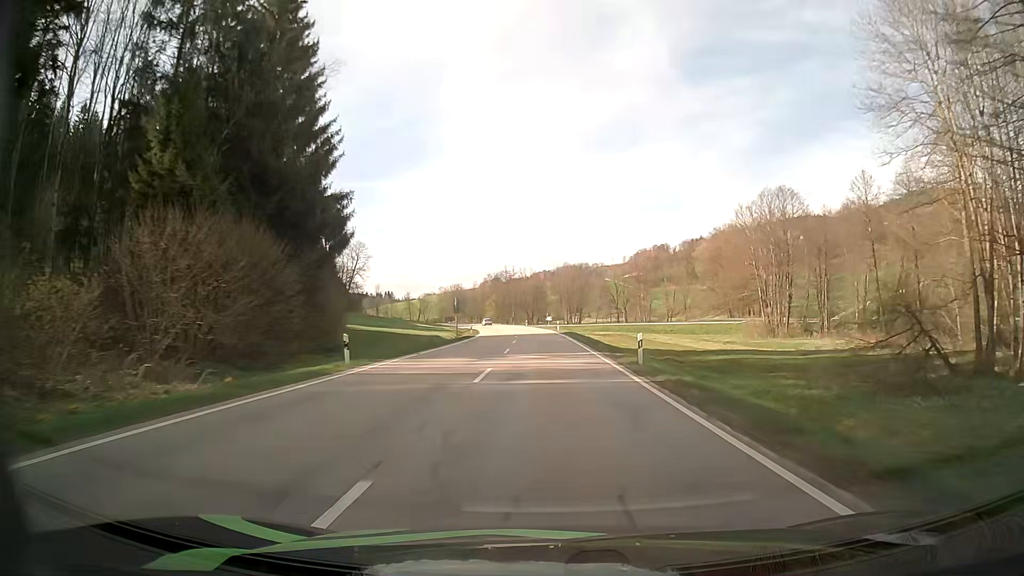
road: secondary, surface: asphalt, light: Day
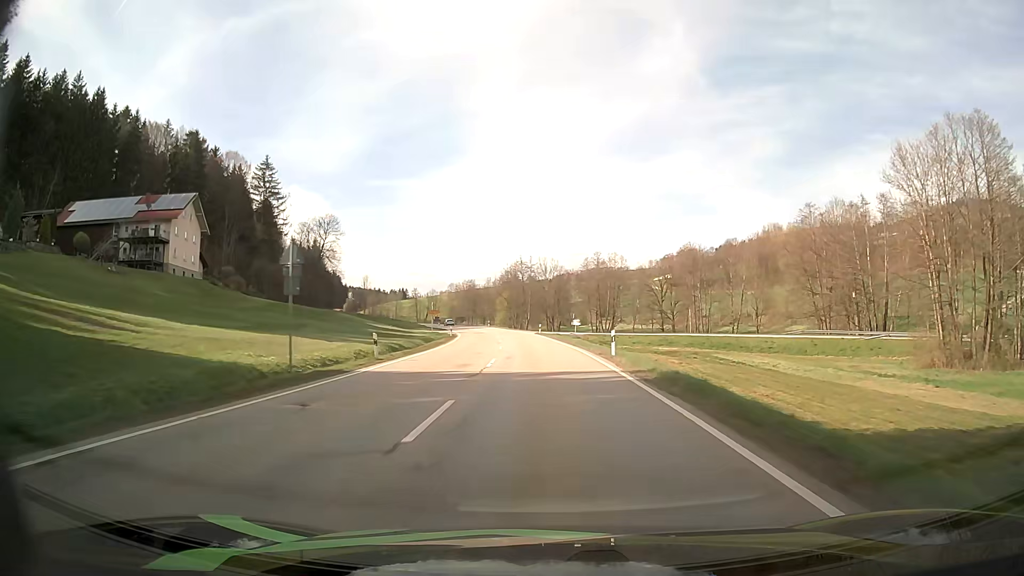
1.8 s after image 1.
(-0.6, +44.1) m; -2°
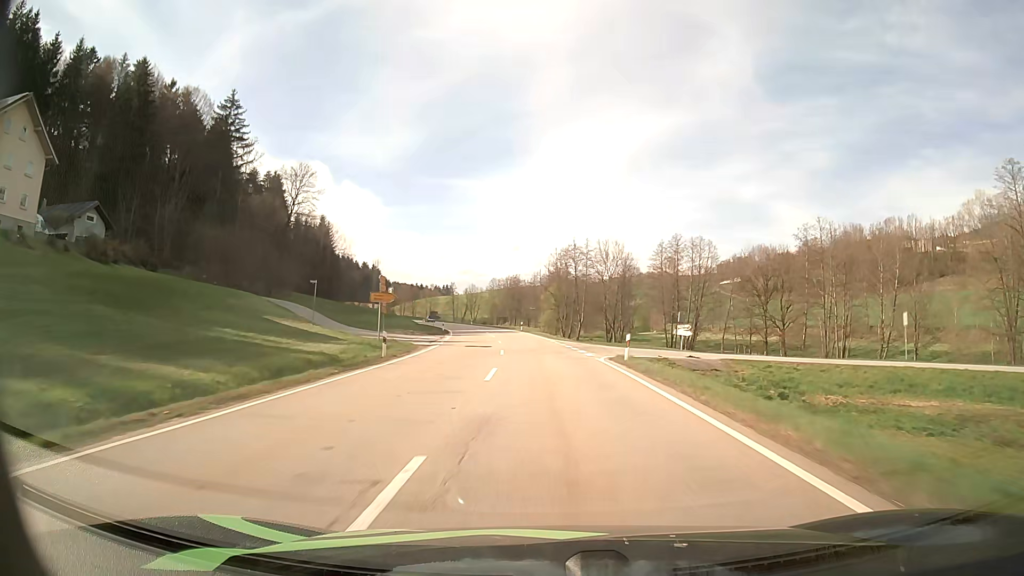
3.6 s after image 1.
(-1.7, +43.4) m; -4°
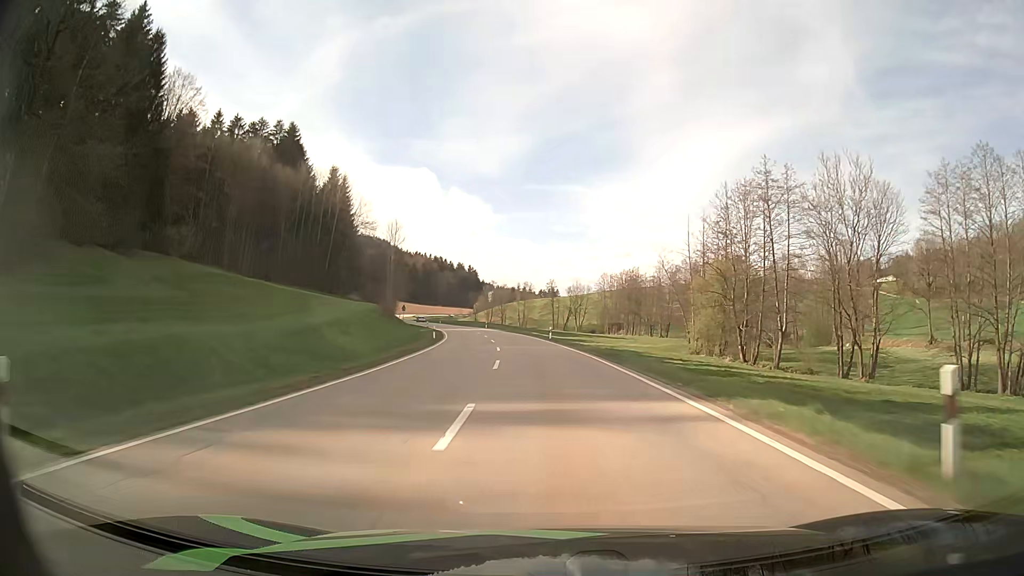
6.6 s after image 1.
(-5.3, +71.4) m; -9°
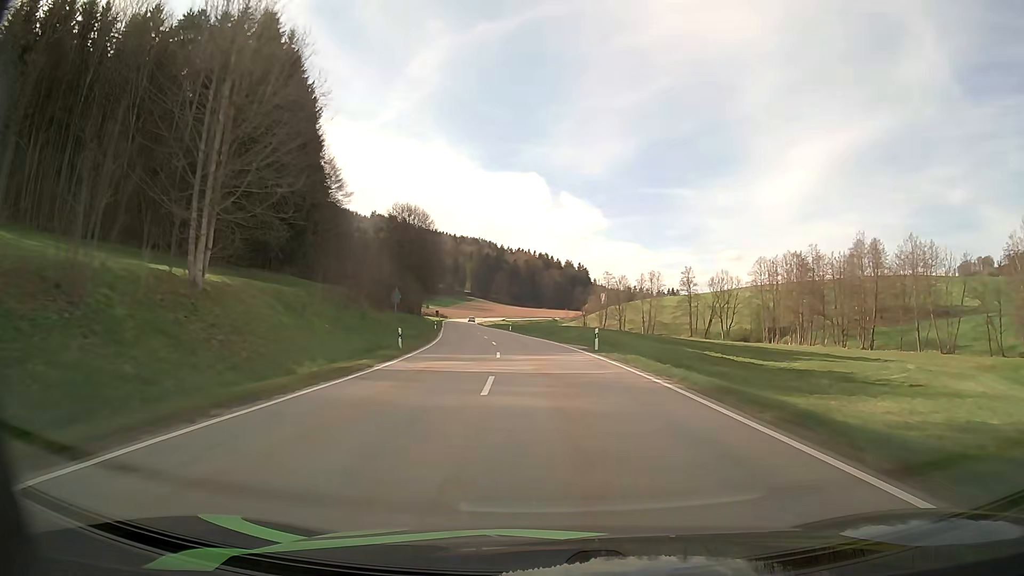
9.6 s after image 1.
(-6.5, +71.1) m; -10°
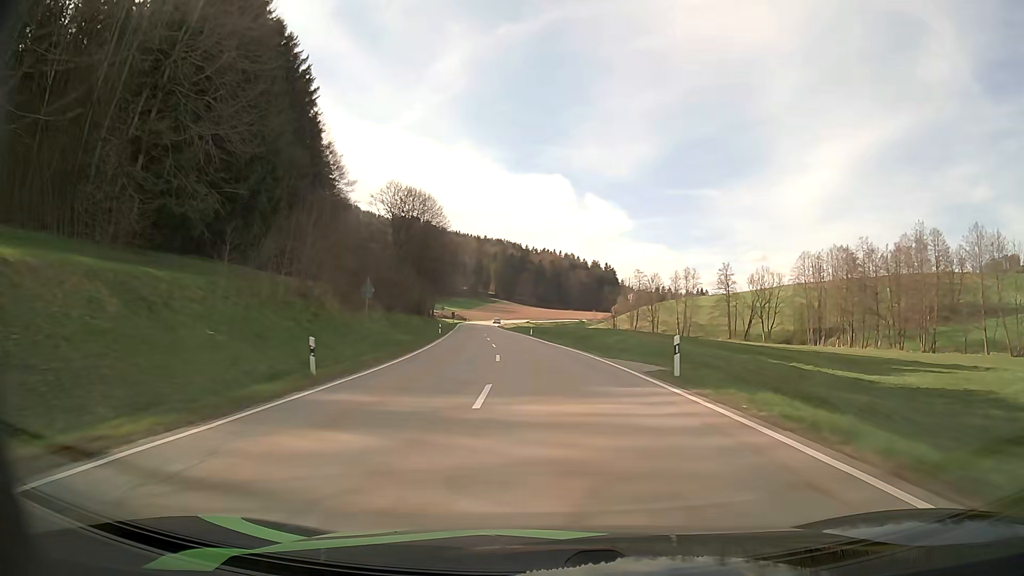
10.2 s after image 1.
(-0.3, +14.3) m; -2°
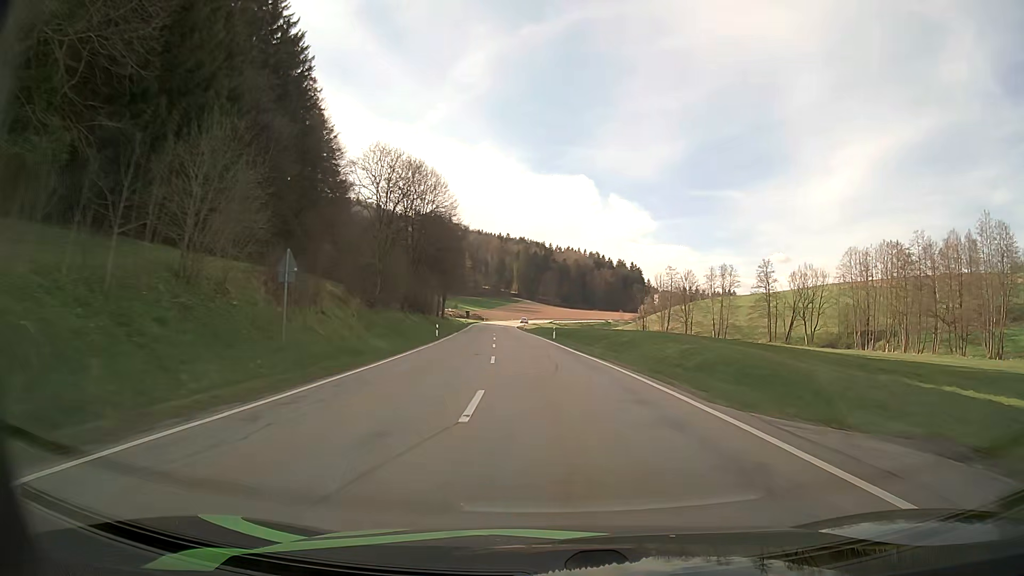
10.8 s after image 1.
(-0.2, +14.3) m; -2°
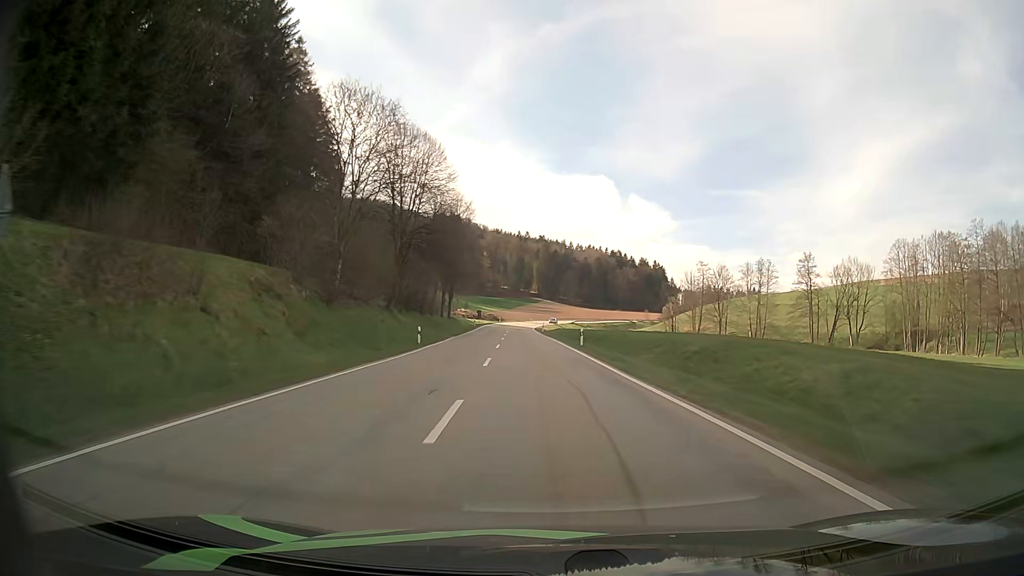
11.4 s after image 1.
(-0.2, +14.3) m; -2°
(0, +10) (0, +20) (-1, +30) (-1, +40) (-2, +50) (-3, +60) (-3, +70) (-4, +80) (-4, +90) (-4, +100) m
